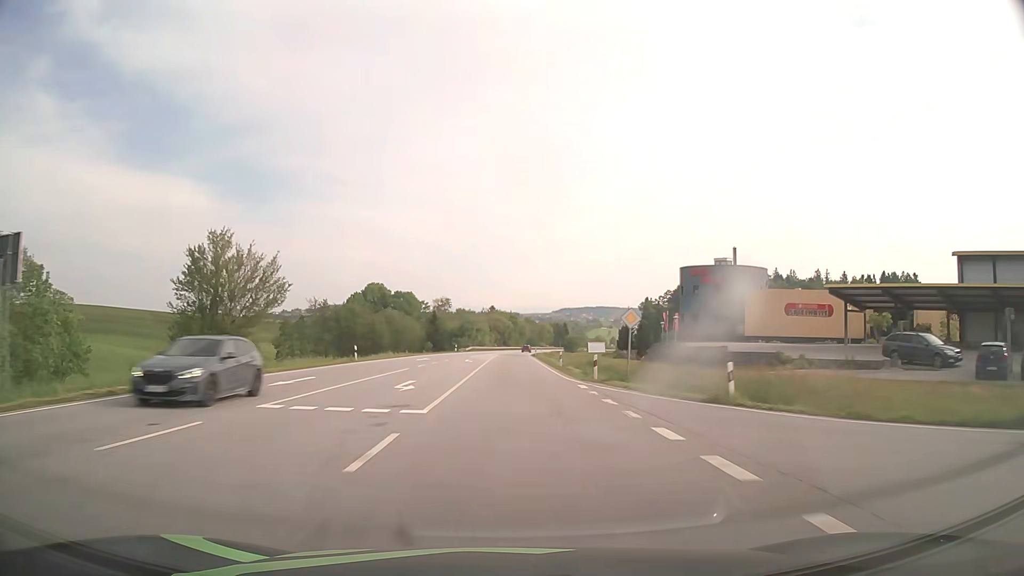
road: primary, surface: asphalt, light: Day
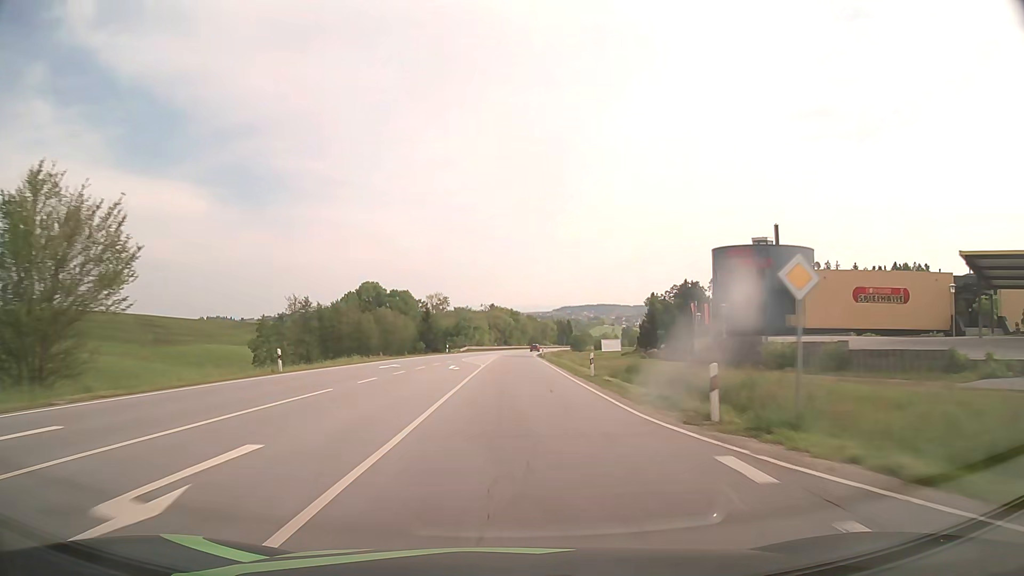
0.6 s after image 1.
(0.0, +15.2) m; 0°
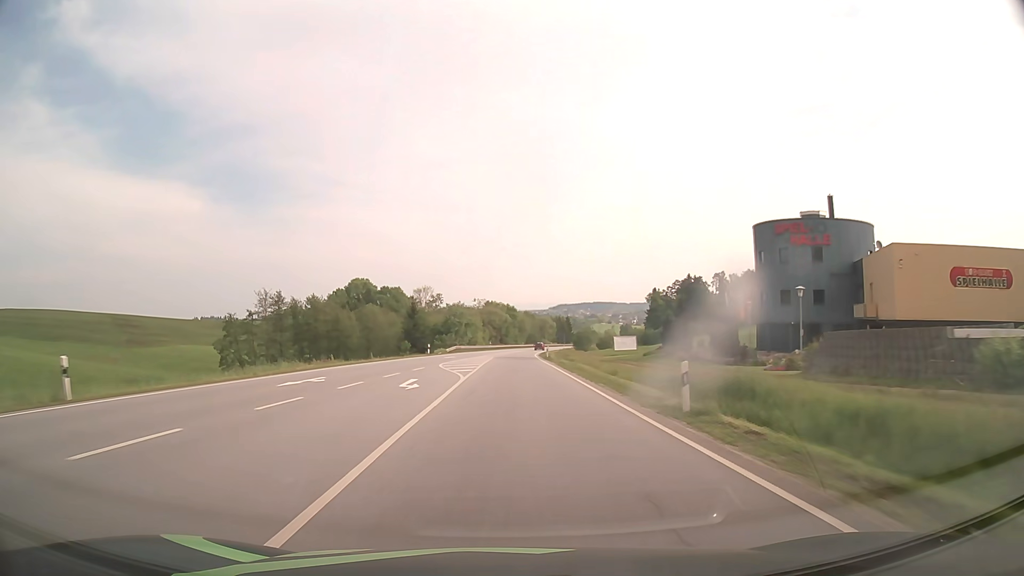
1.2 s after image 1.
(0.0, +15.1) m; 0°
